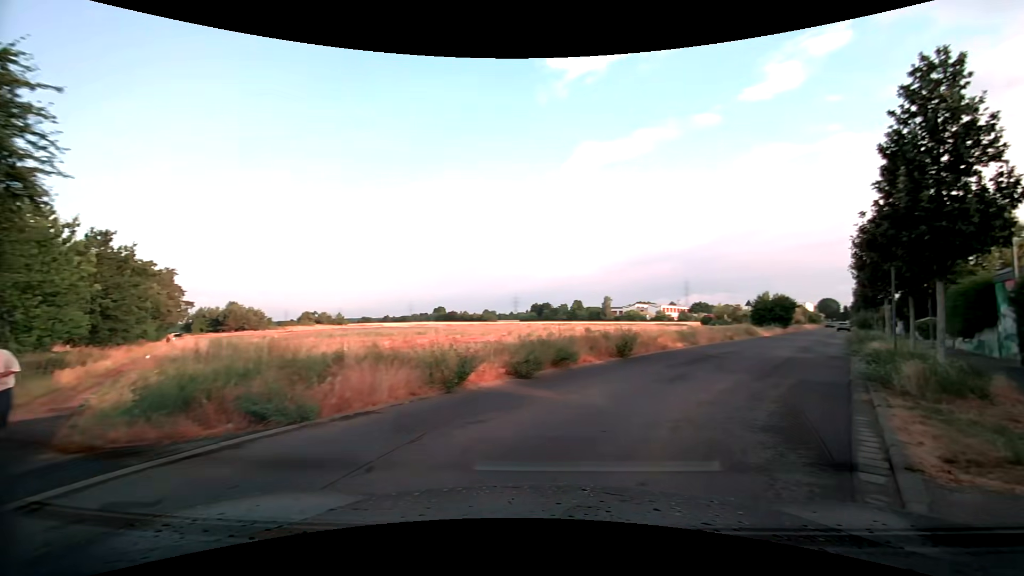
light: Day
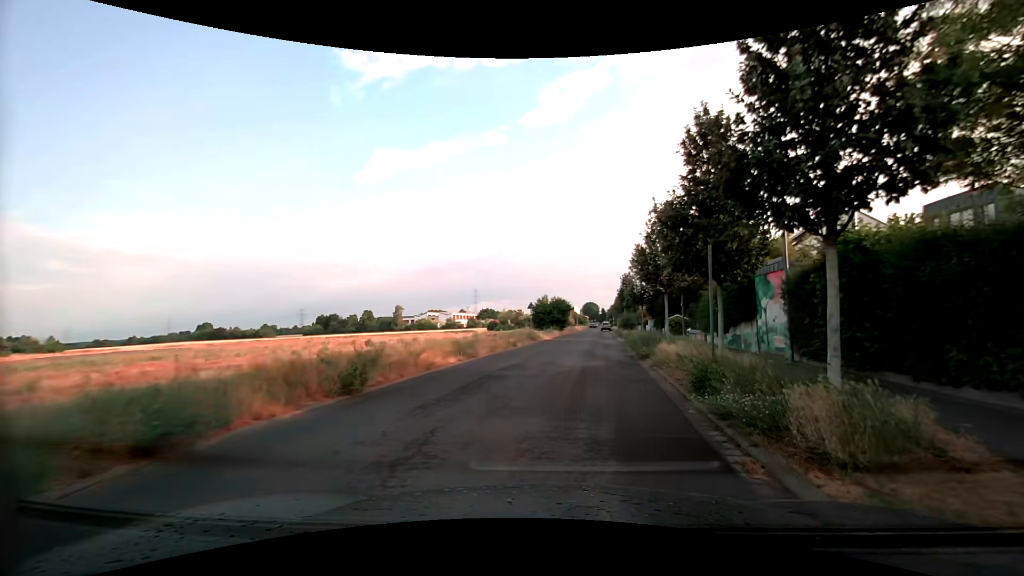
(+1.5, +6.2) m; +25°
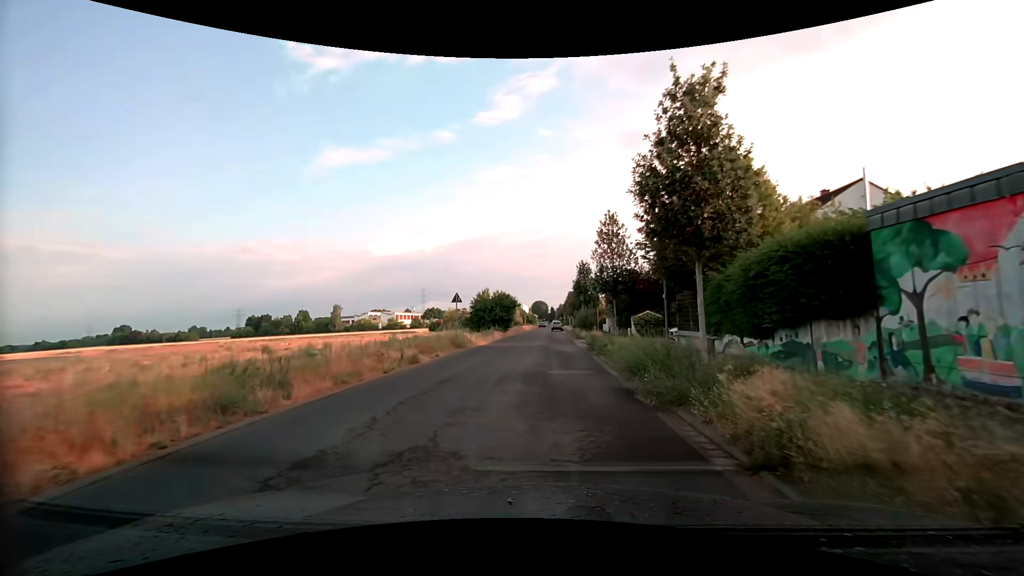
(+0.8, +11.2) m; +6°
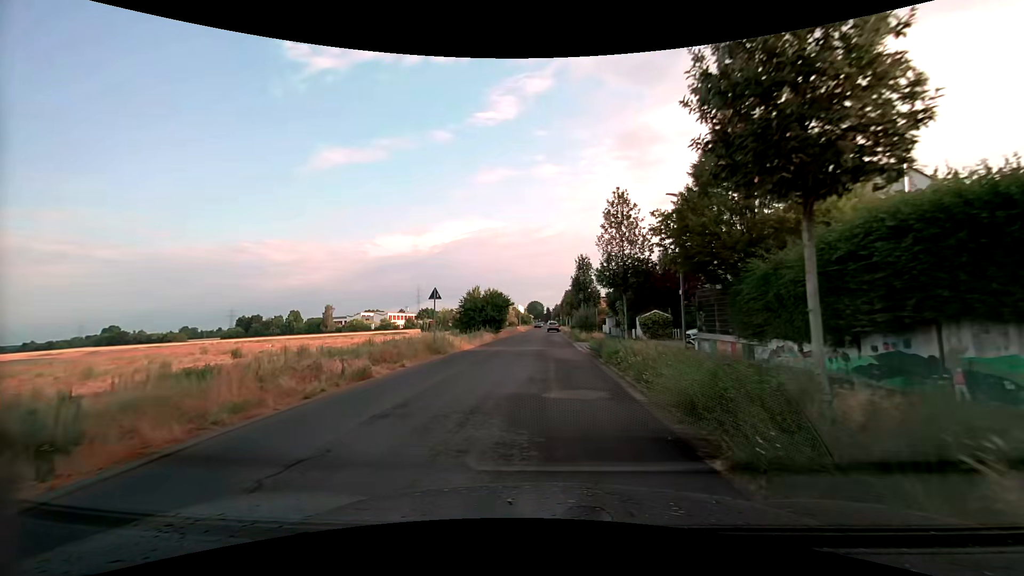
(0.0, +4.2) m; +2°
